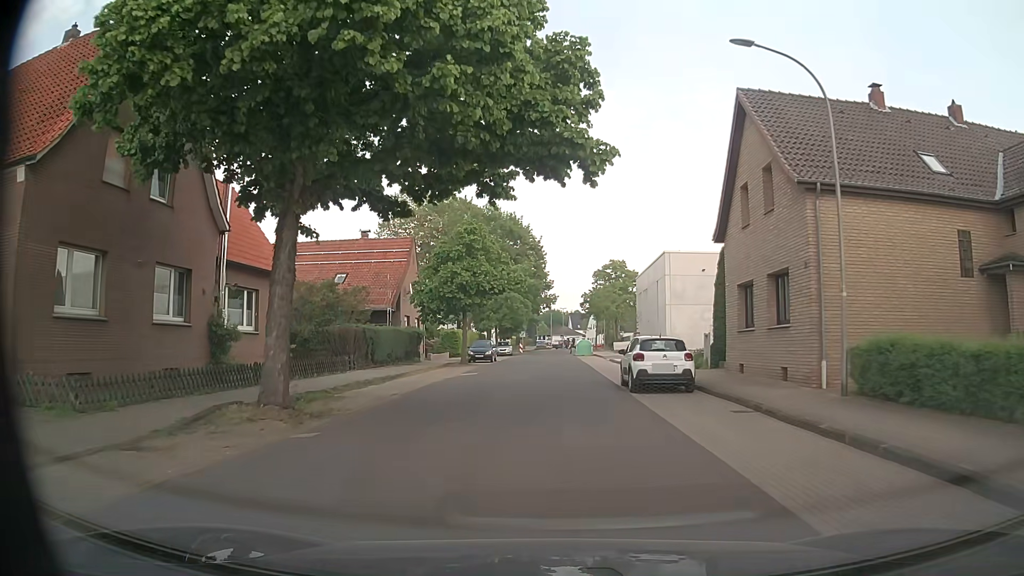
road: tertiary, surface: asphalt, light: Day
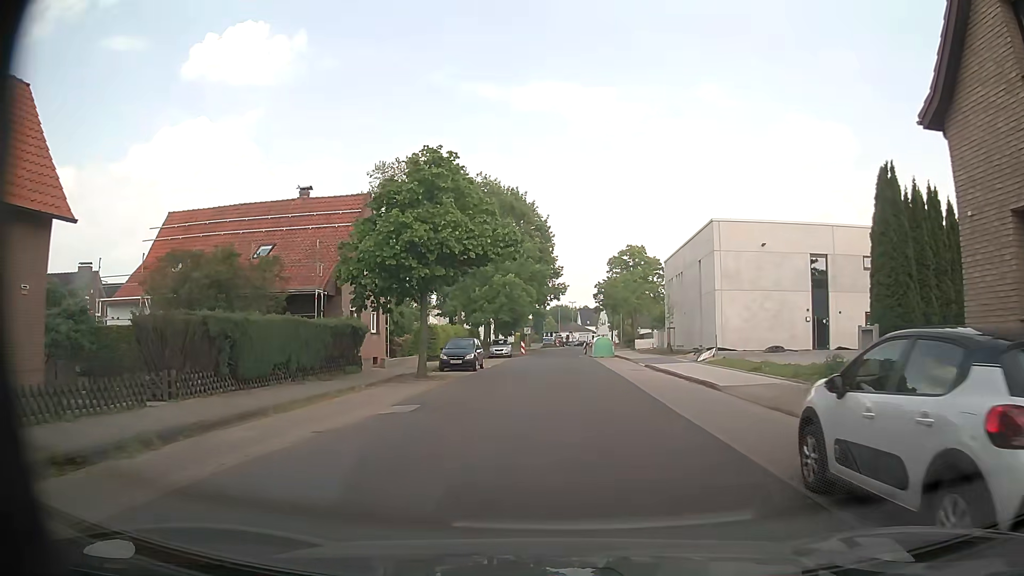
(-0.1, +14.3) m; -1°
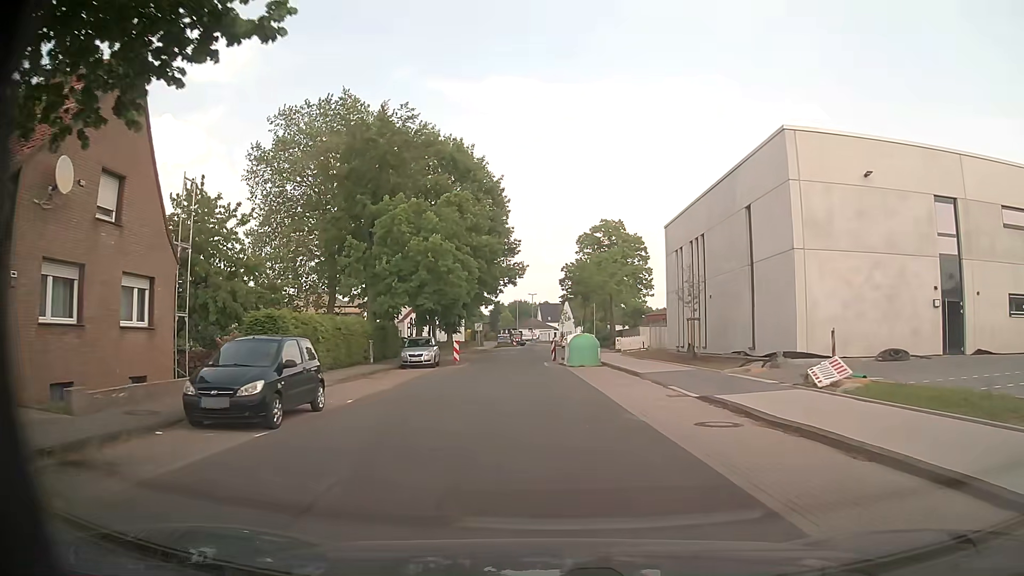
(+0.6, +19.3) m; +4°
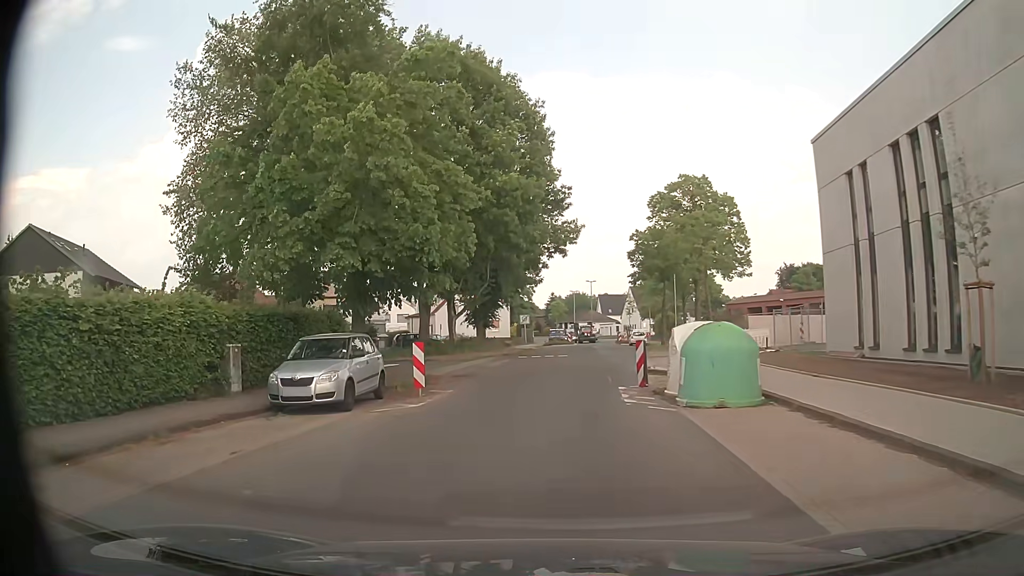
(-0.3, +19.4) m; -5°
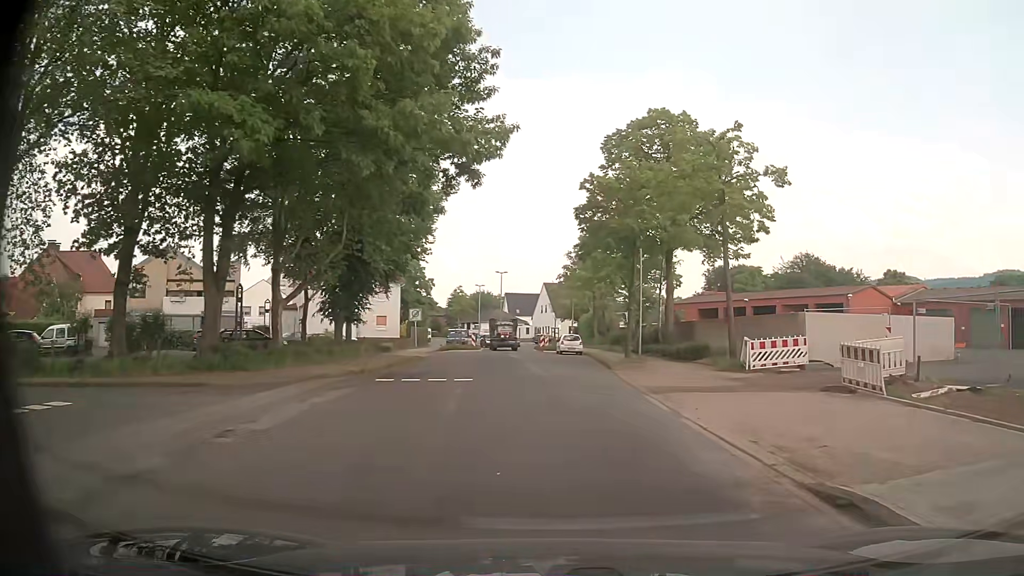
(-0.1, +19.3) m; +8°
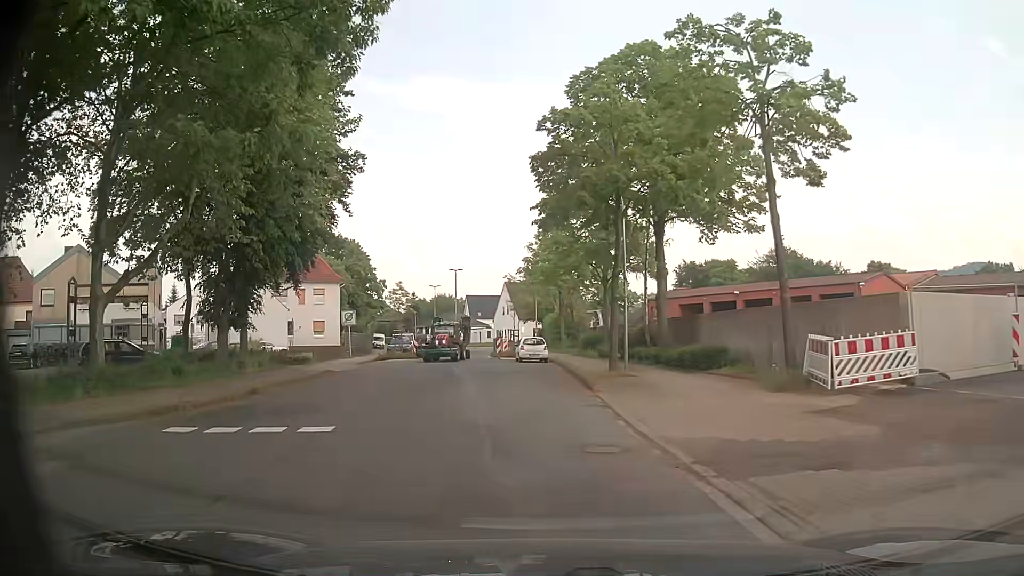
(+0.3, +9.6) m; +3°
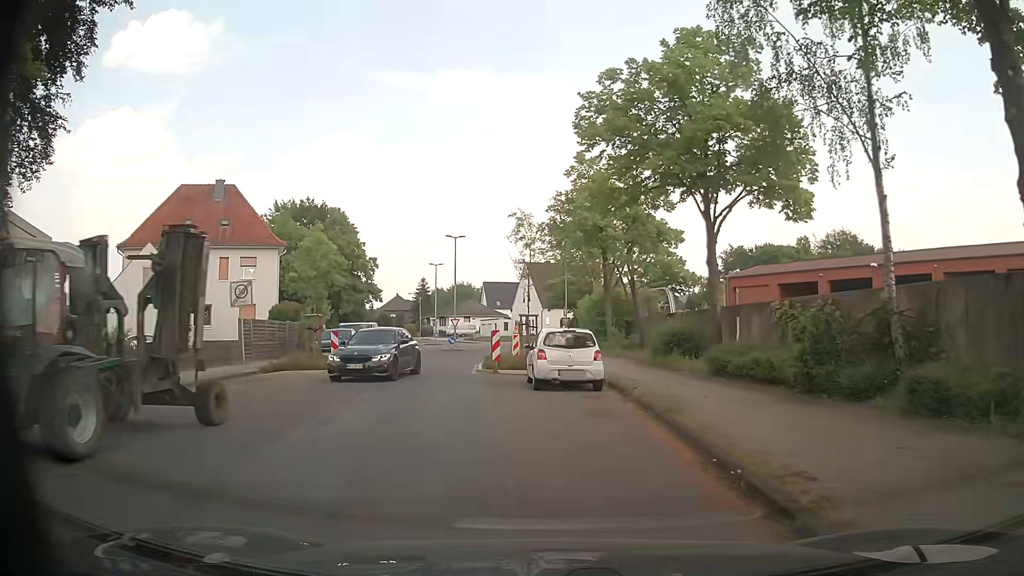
(-0.9, +21.8) m; -2°
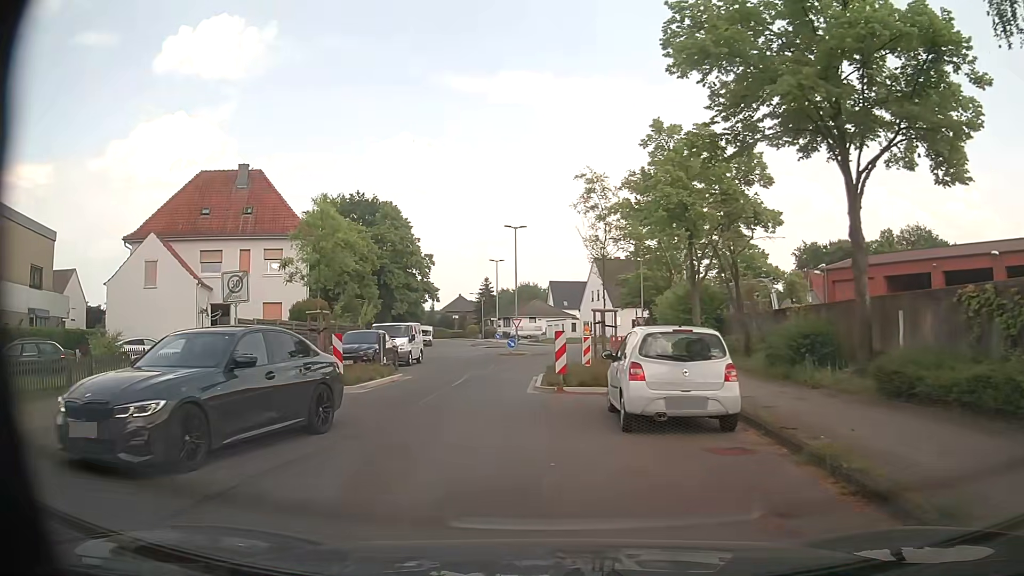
(-0.3, +6.4) m; -6°
(-2, +10) (-2, +20) (-1, +30) (0, +40) (+1, +50) (+3, +59) (+9, +67) (+18, +72) (+27, +76) (+36, +80) m
